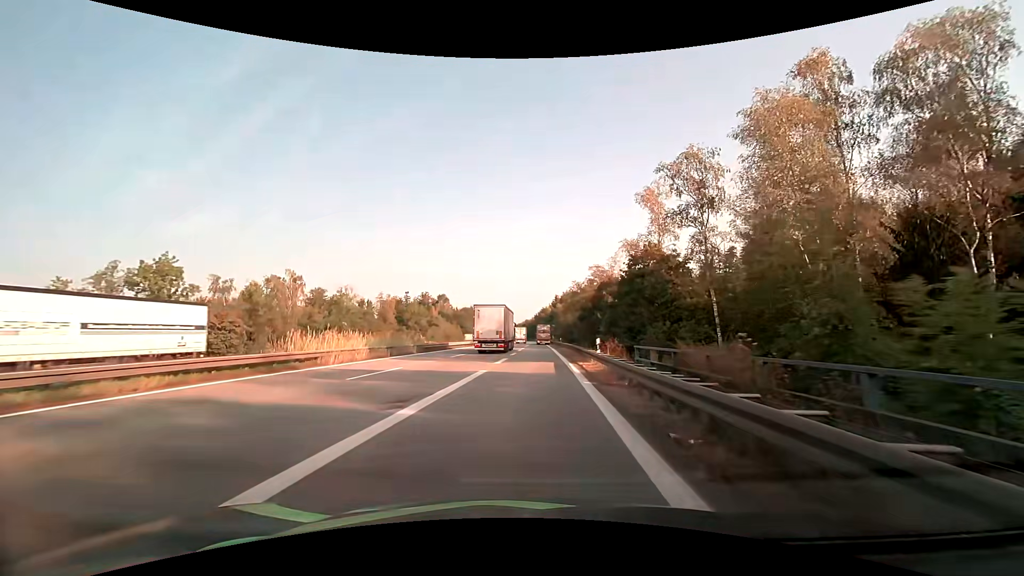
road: motorway_link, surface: asphalt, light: Day
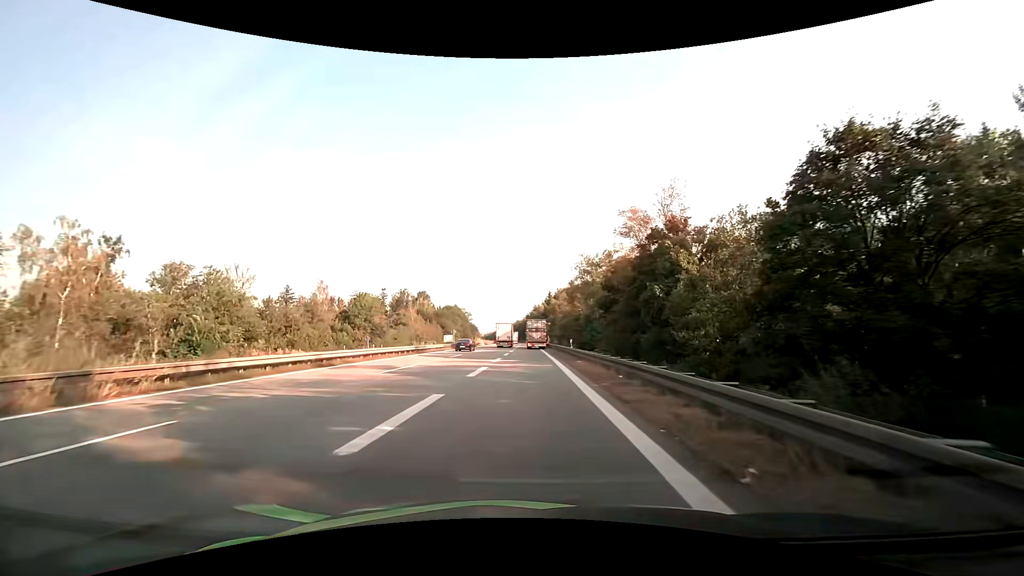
(+0.7, +31.7) m; +1°
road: motorway
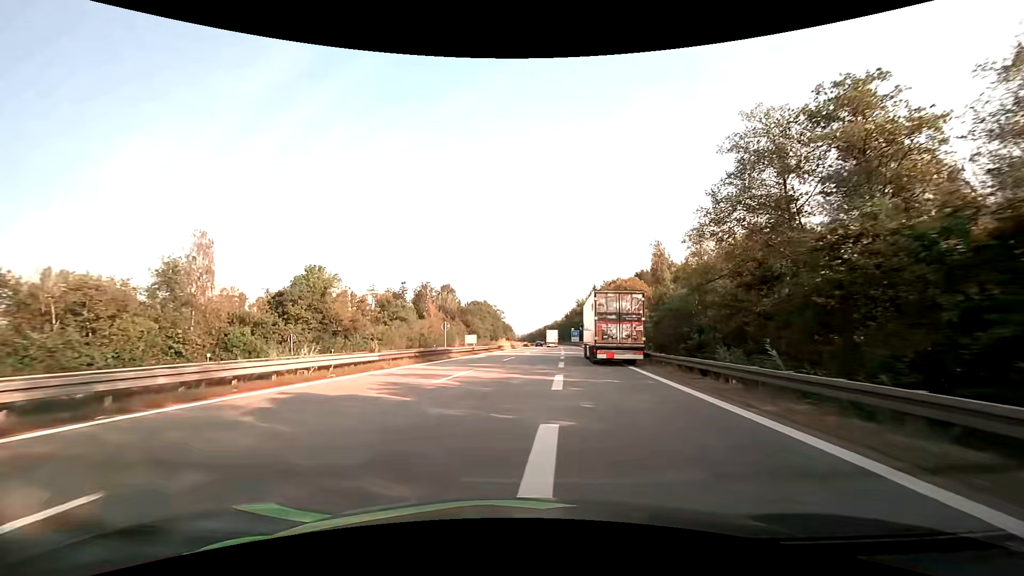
(-1.4, +40.1) m; -4°
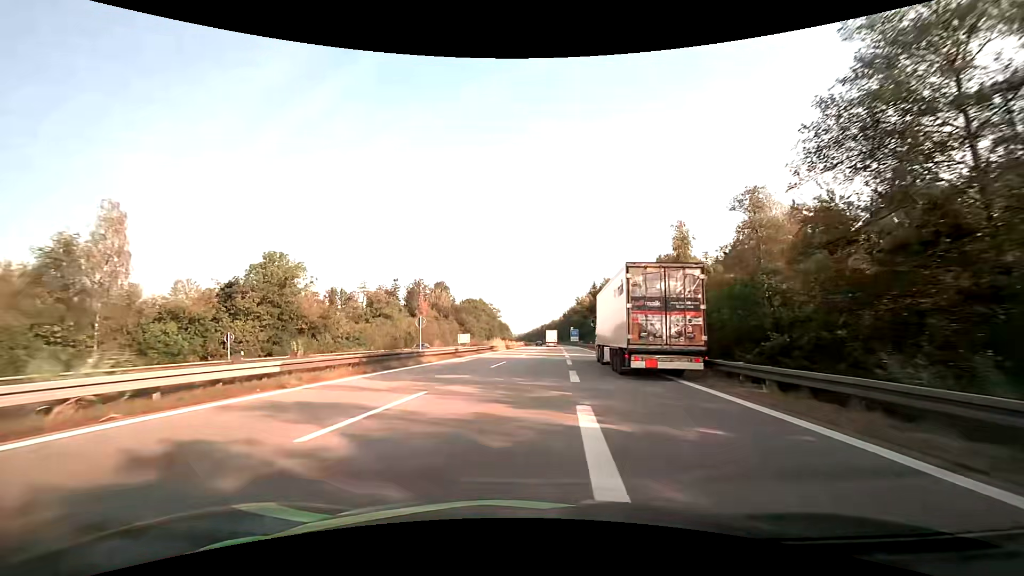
(0.0, +9.5) m; 0°
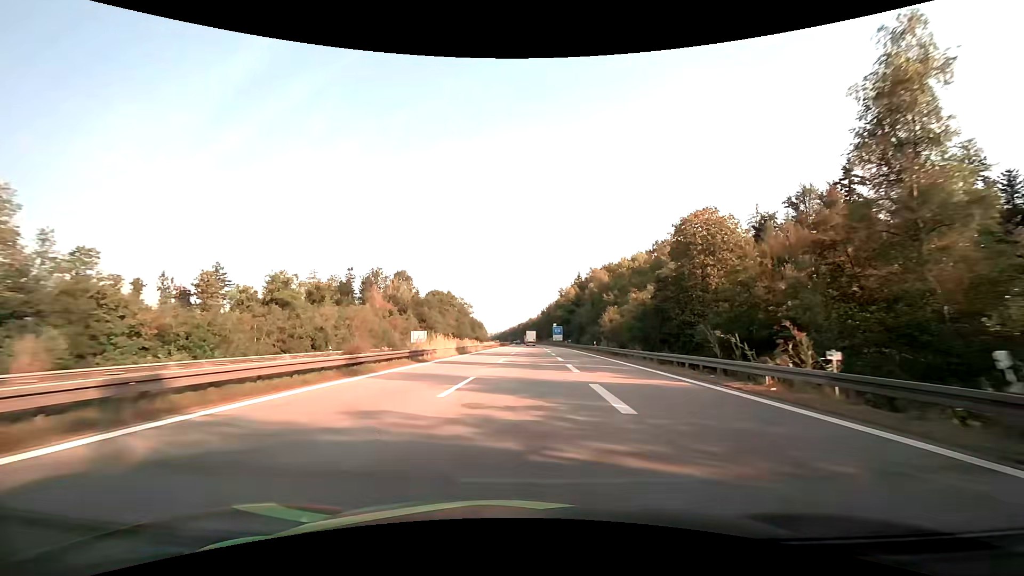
(+0.8, +31.1) m; +3°
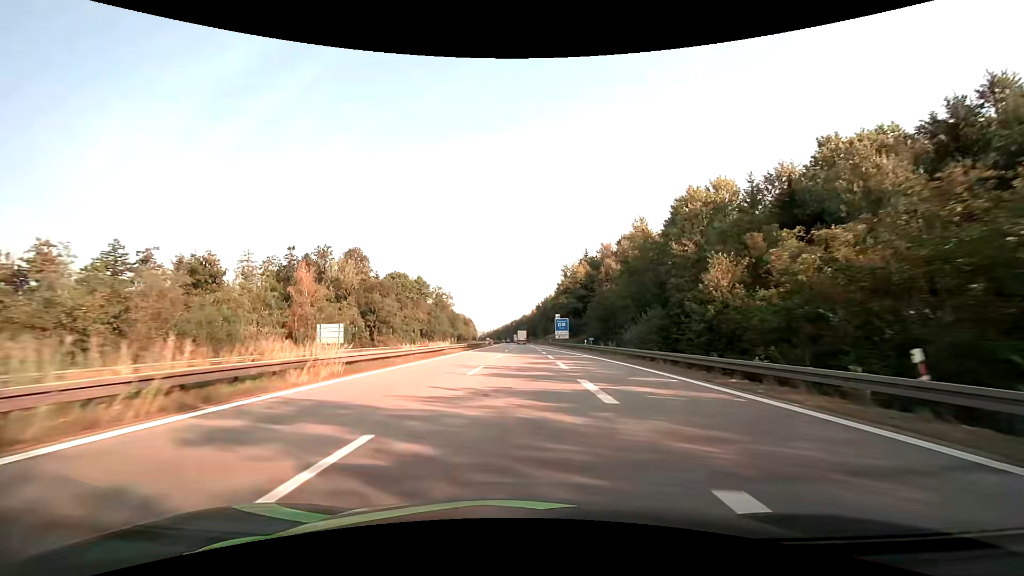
(+0.2, +46.6) m; 0°
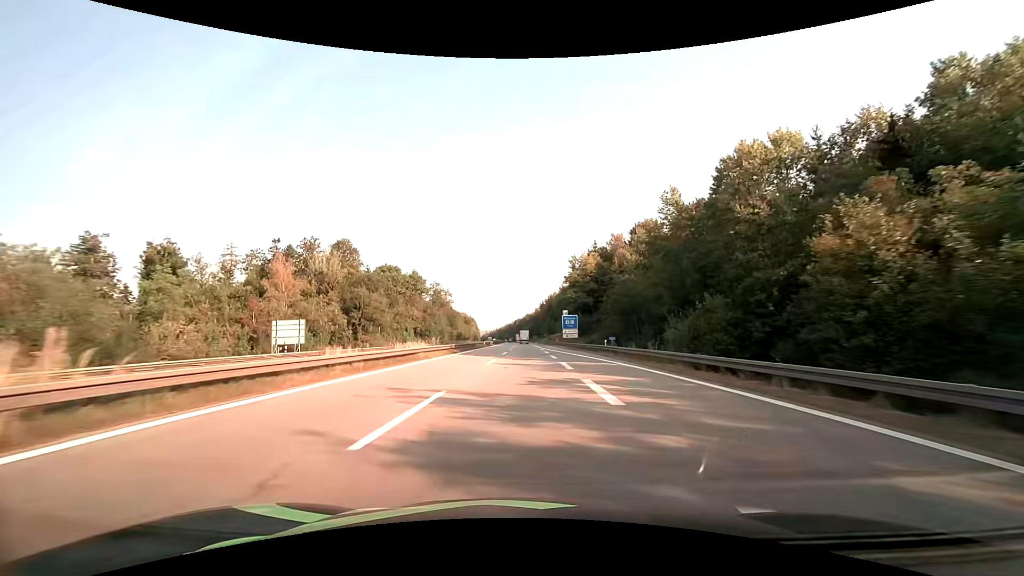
(-0.1, +12.3) m; 0°
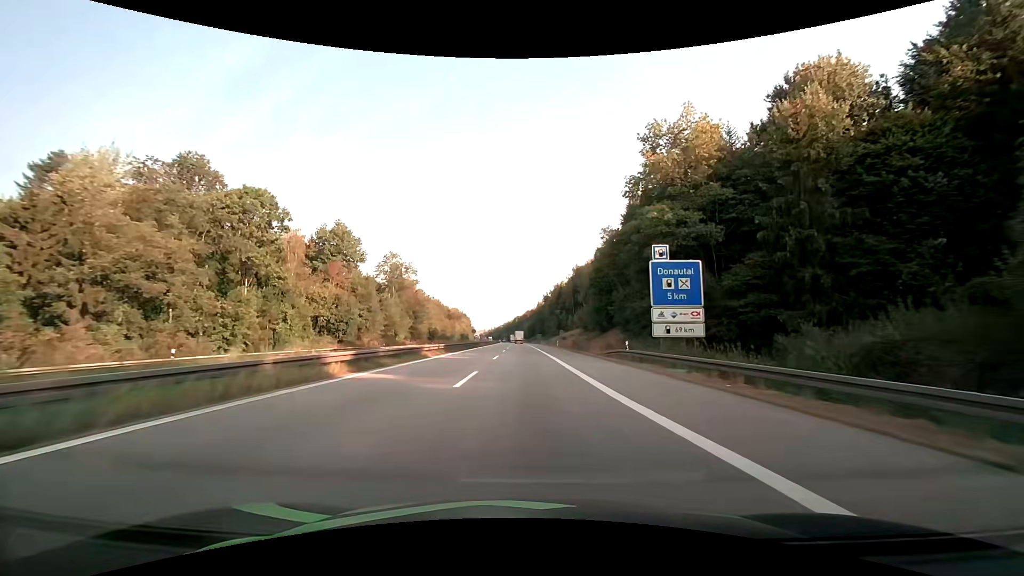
(-0.5, +64.2) m; 0°
(0, +10) (0, +20) (0, +30) (0, +40) (0, +50) (0, +60) (0, +70) (-1, +80) (-1, +90) (-1, +100) m
